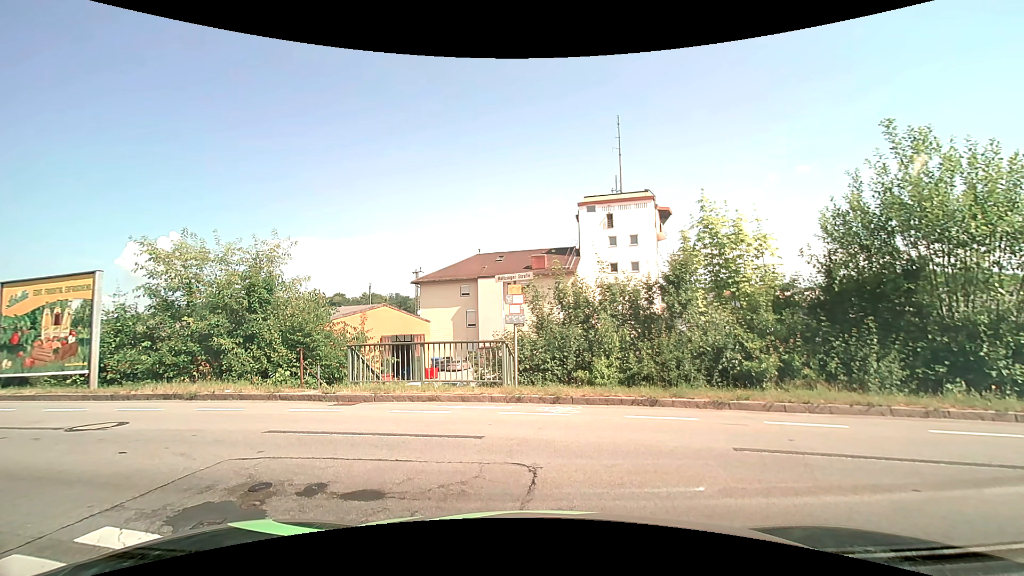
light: Day
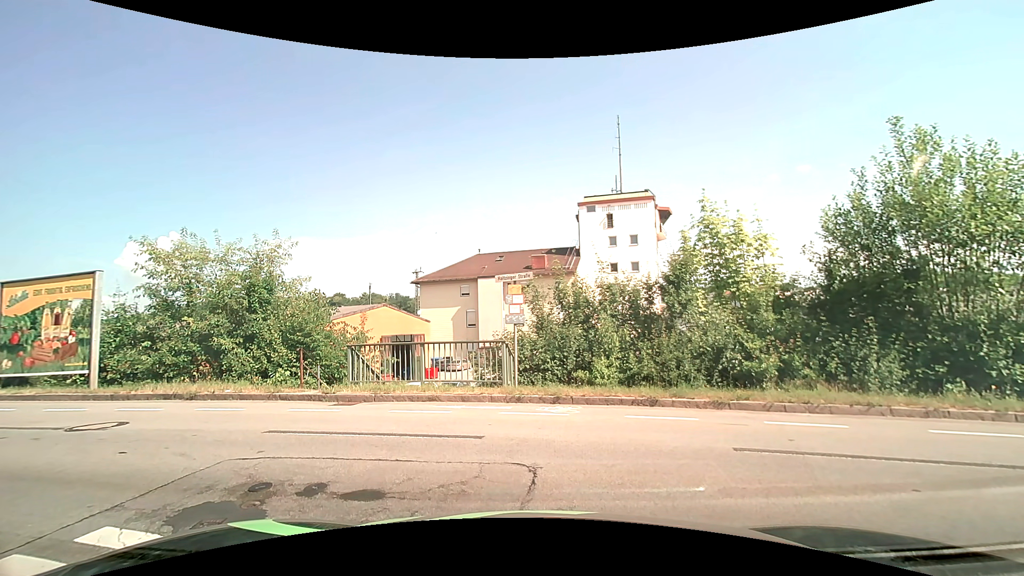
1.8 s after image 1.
(0.0, 0.0) m; 0°
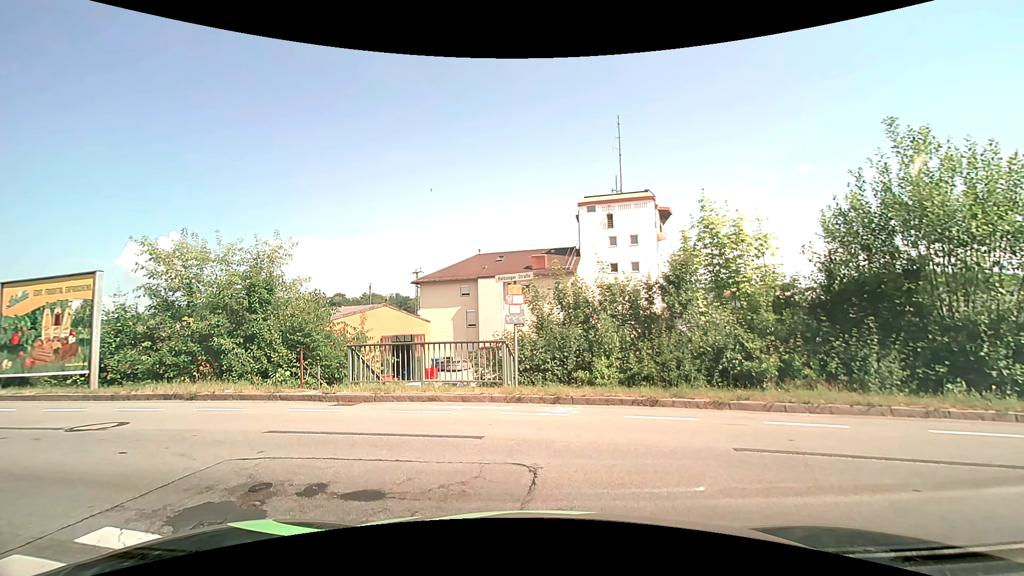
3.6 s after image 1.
(0.0, 0.0) m; 0°
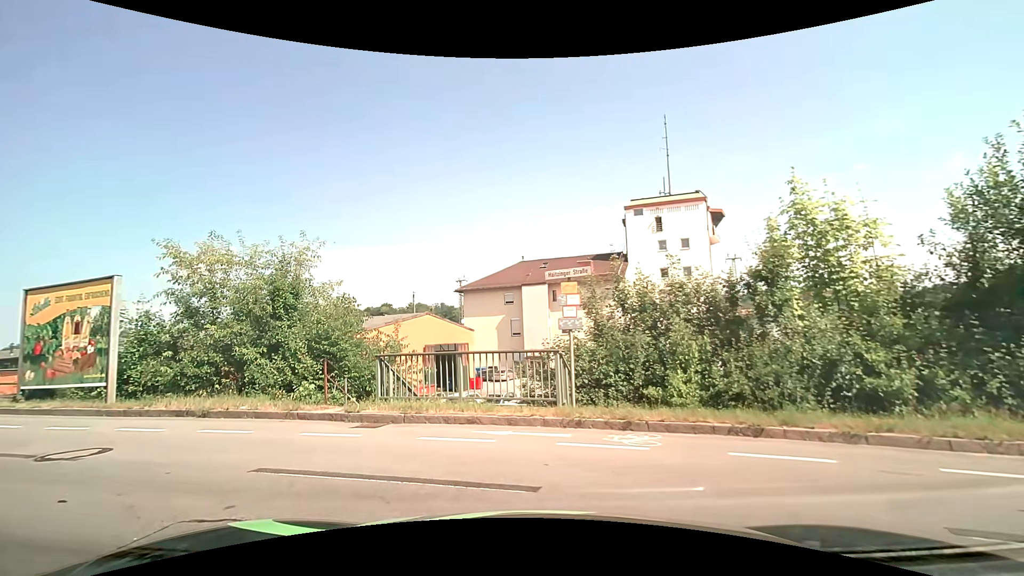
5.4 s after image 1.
(-0.1, +2.0) m; -5°
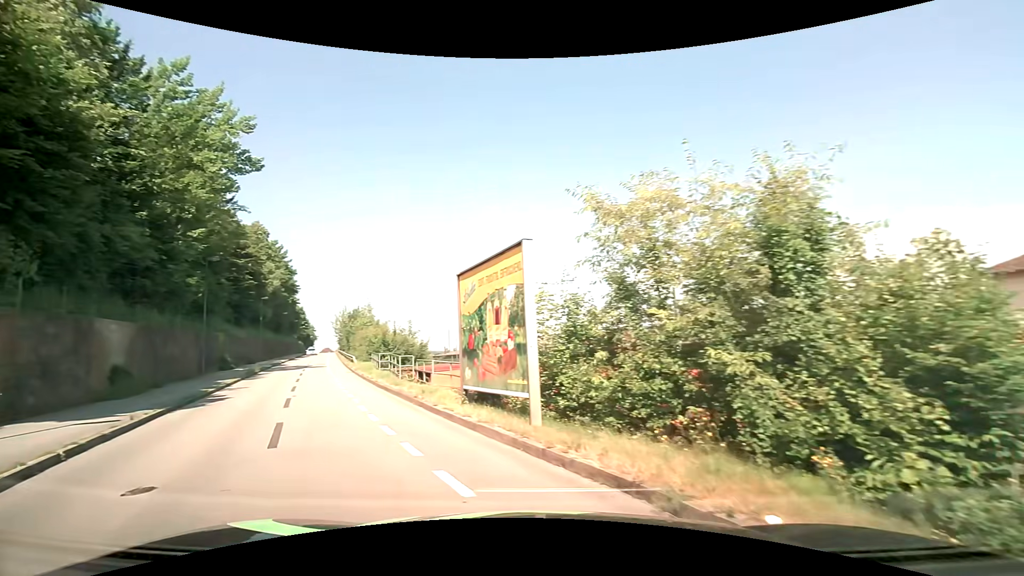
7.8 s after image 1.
(-2.7, +7.1) m; -46°
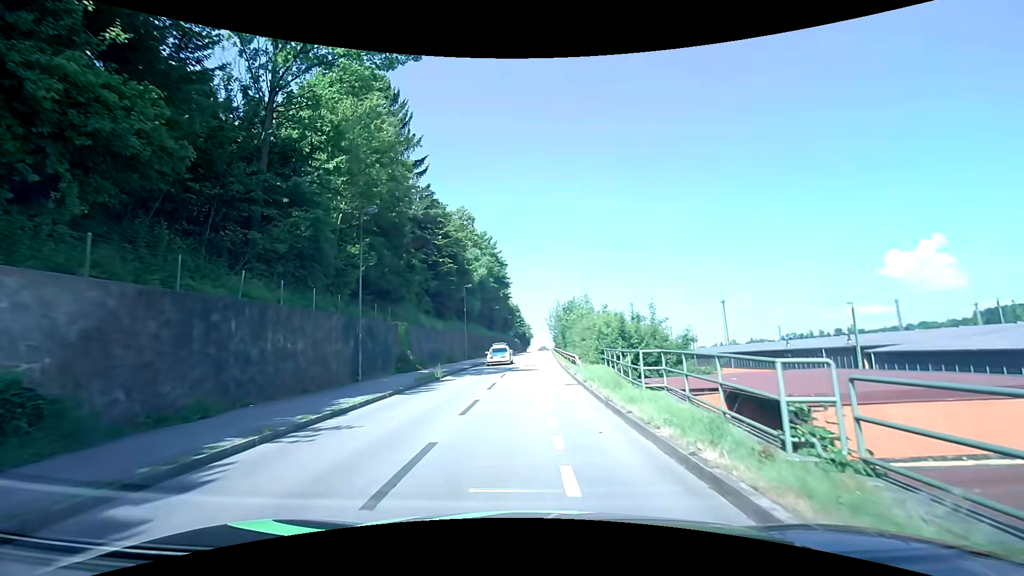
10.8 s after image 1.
(-5.5, +15.5) m; -25°
